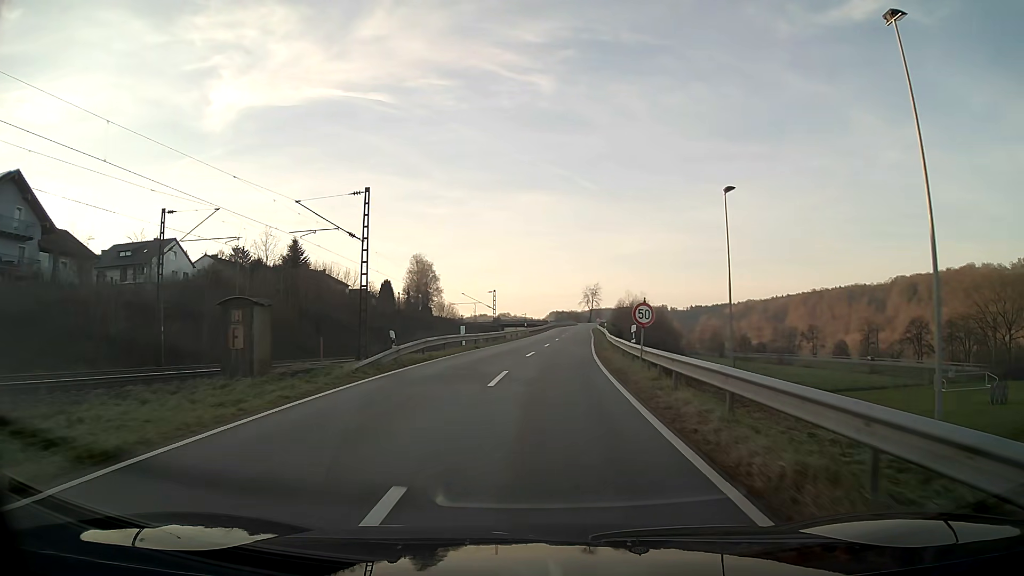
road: tertiary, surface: asphalt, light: Day
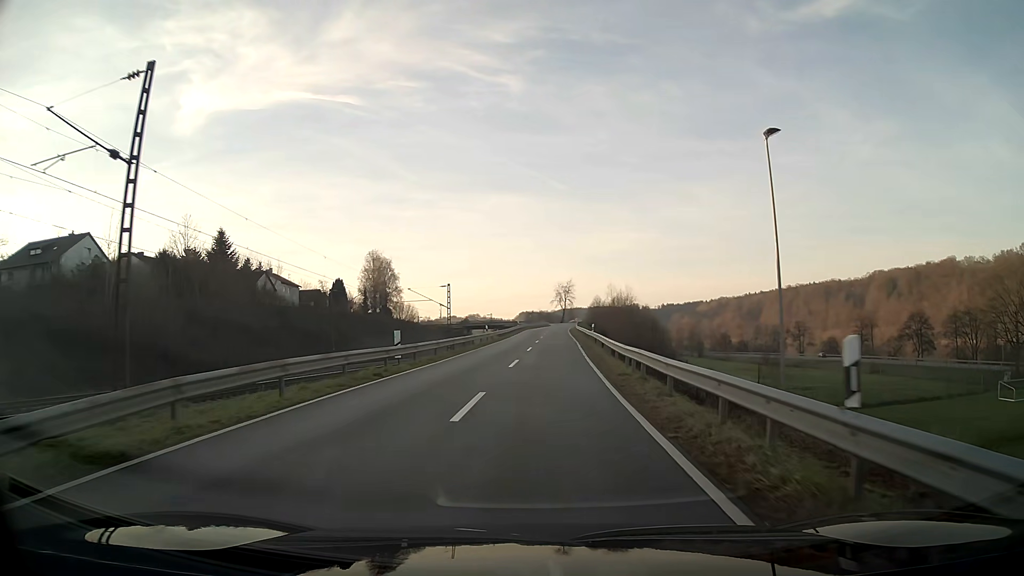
(+0.3, +16.1) m; +2°
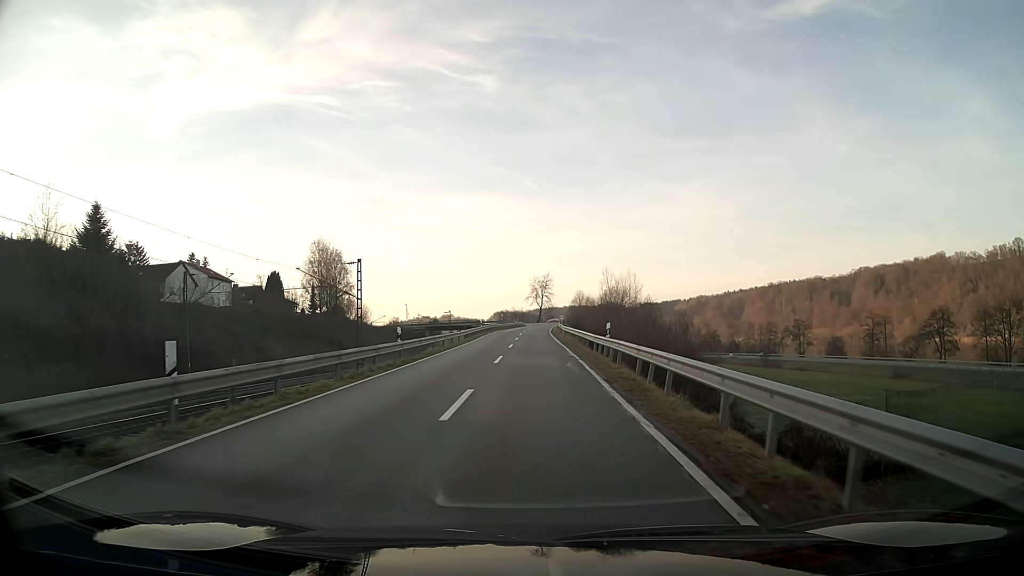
(+0.5, +24.0) m; +2°
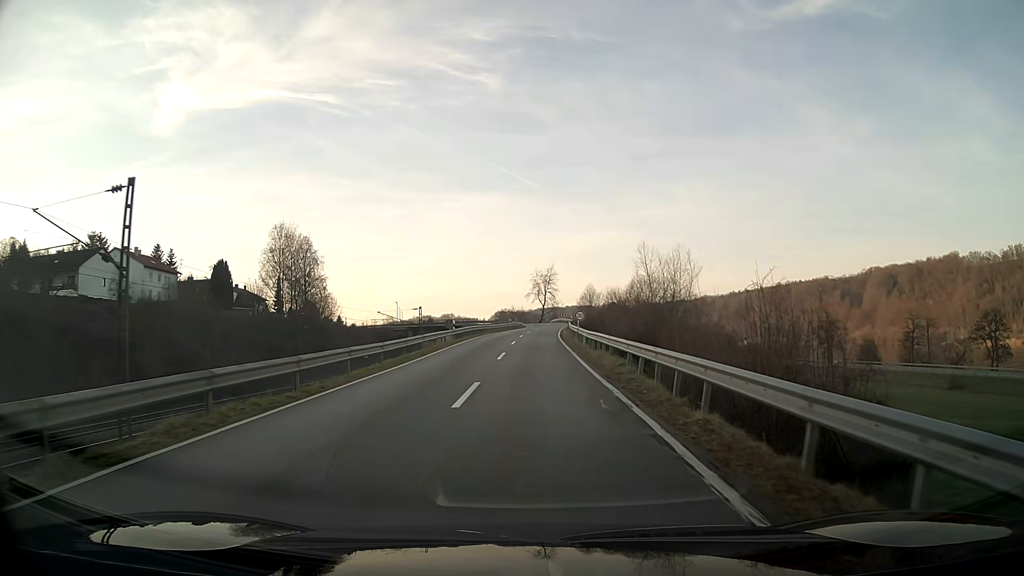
(0.0, +22.8) m; 0°
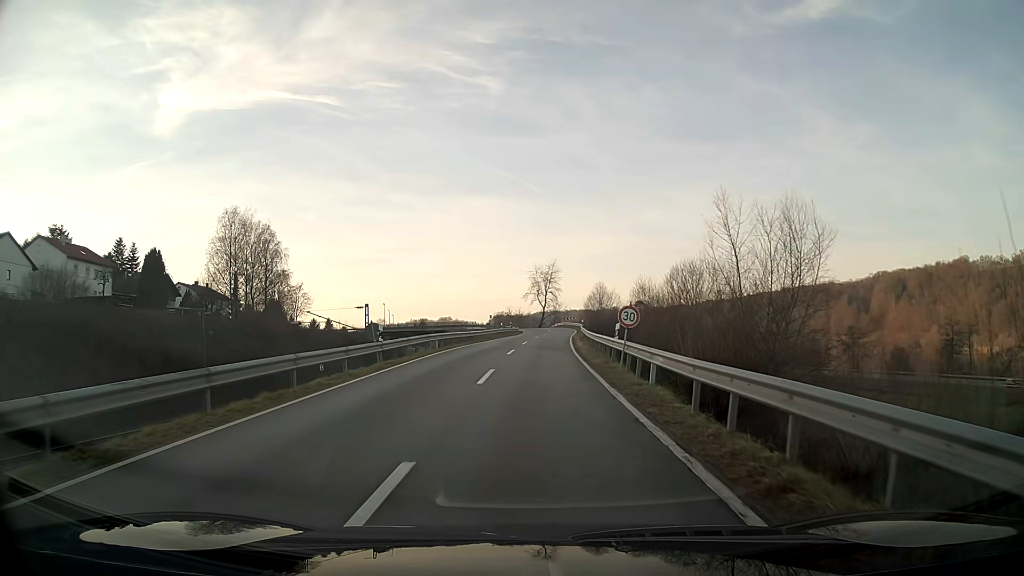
(0.0, +19.8) m; 0°
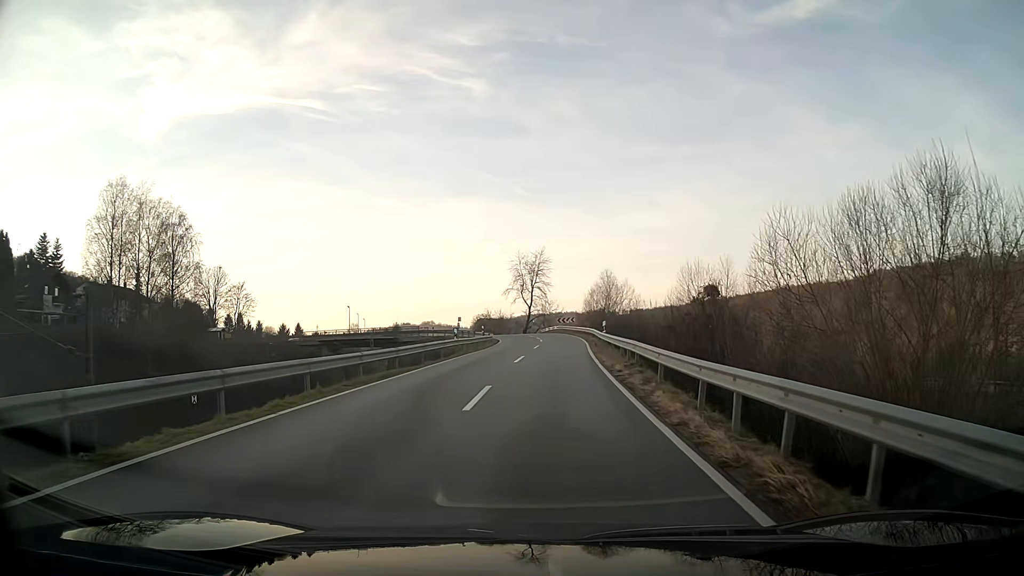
(+0.2, +27.6) m; +2°
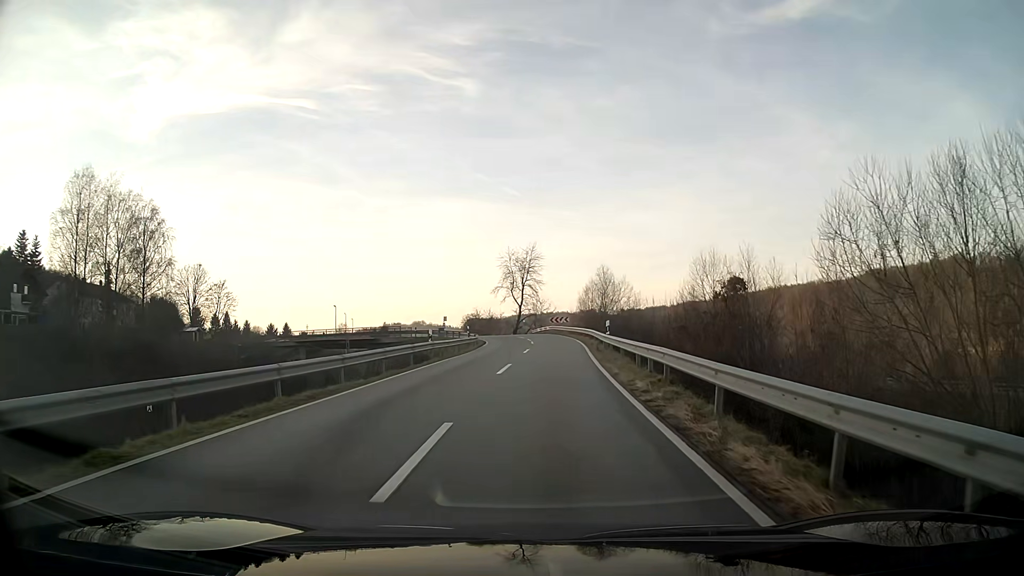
(0.0, +5.4) m; +1°
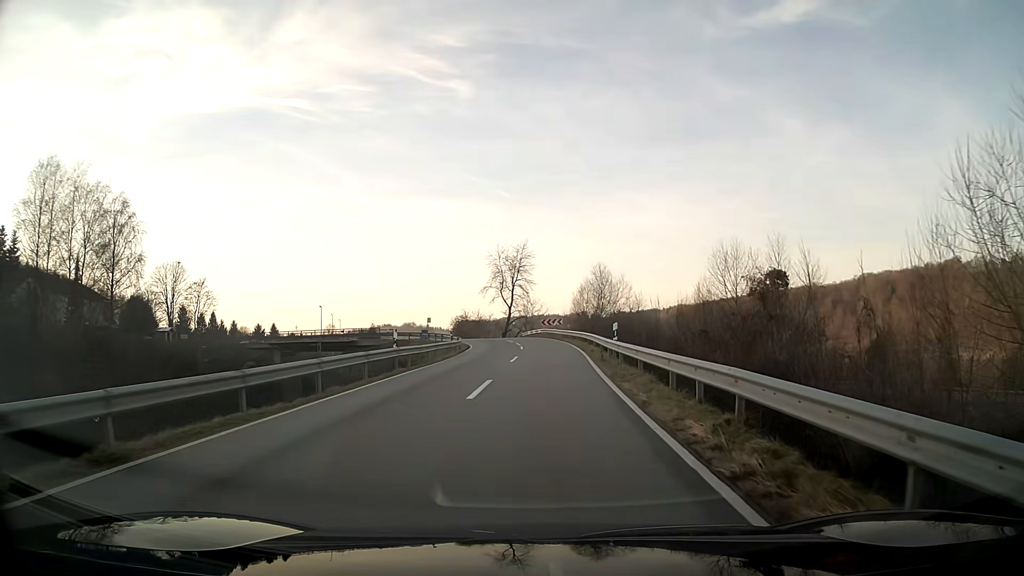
(0.0, +5.5) m; +1°
(0, +10) (0, +20) (+1, +30) (0, +40) (-1, +50) (-4, +59) (-10, +67) (-19, +72) (-28, +76) (-37, +81) m
